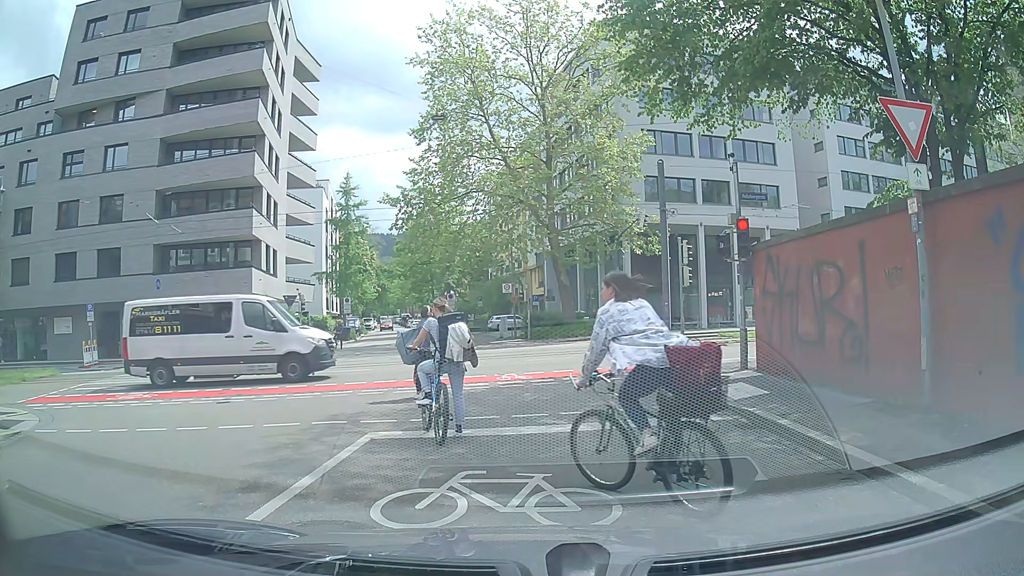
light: Day
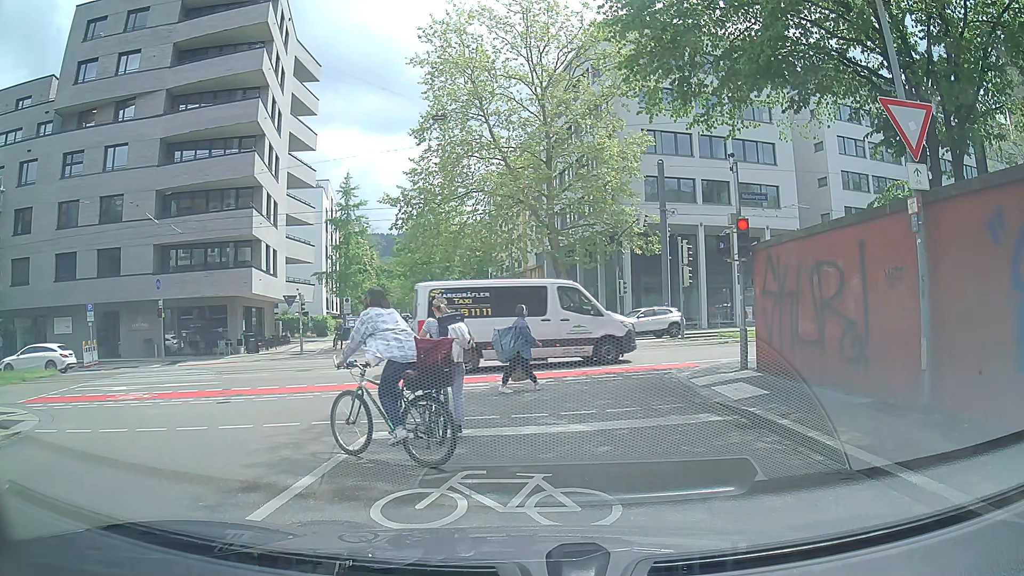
(0.0, 0.0) m; 0°
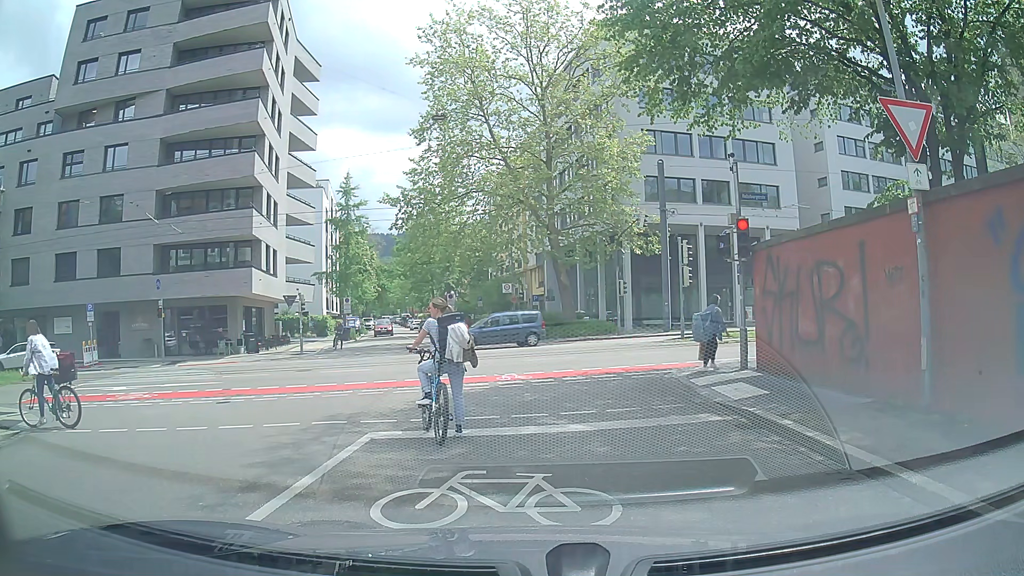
(0.0, 0.0) m; 0°
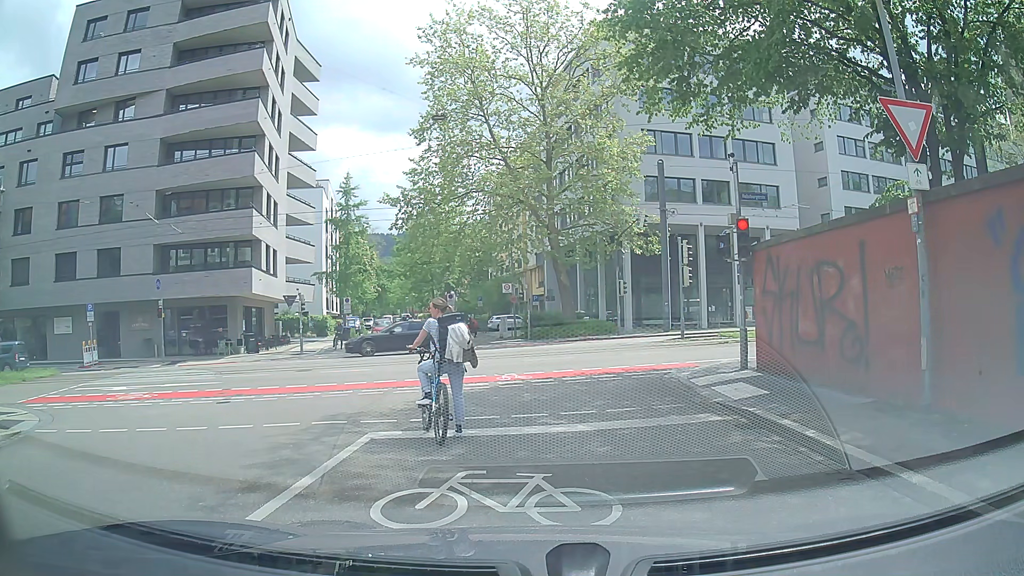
(0.0, 0.0) m; 0°
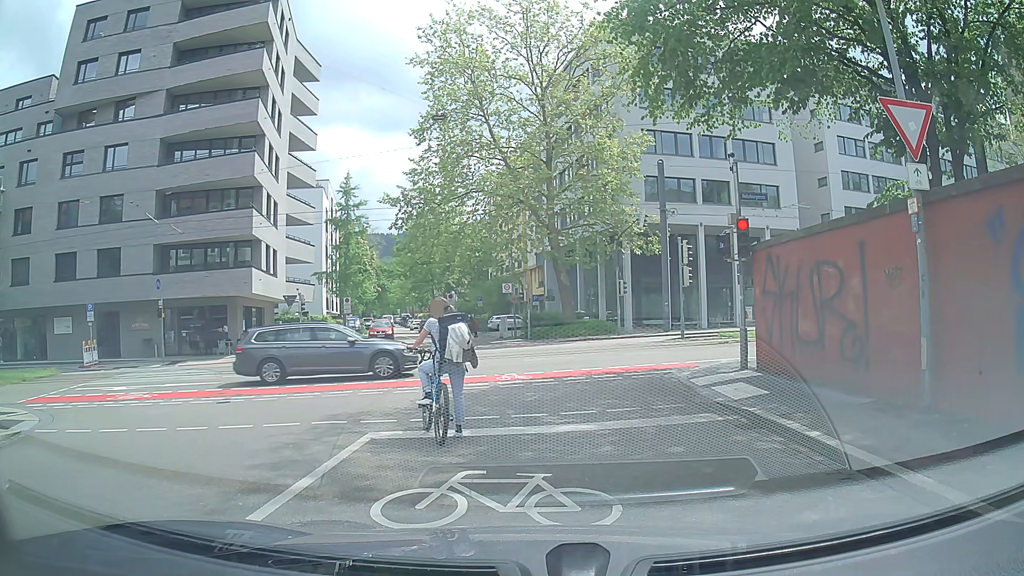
(0.0, 0.0) m; 0°
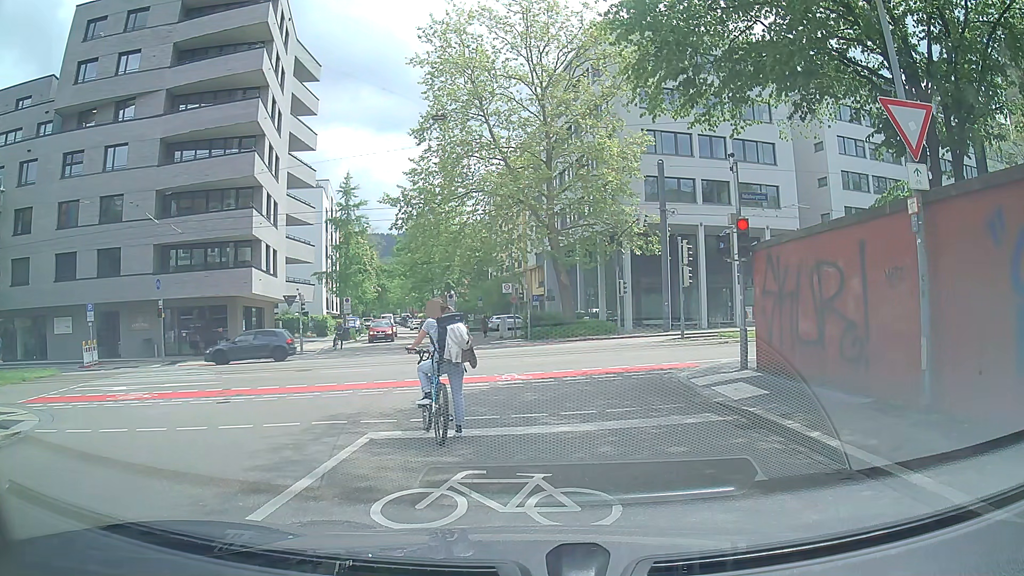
(0.0, 0.0) m; 0°
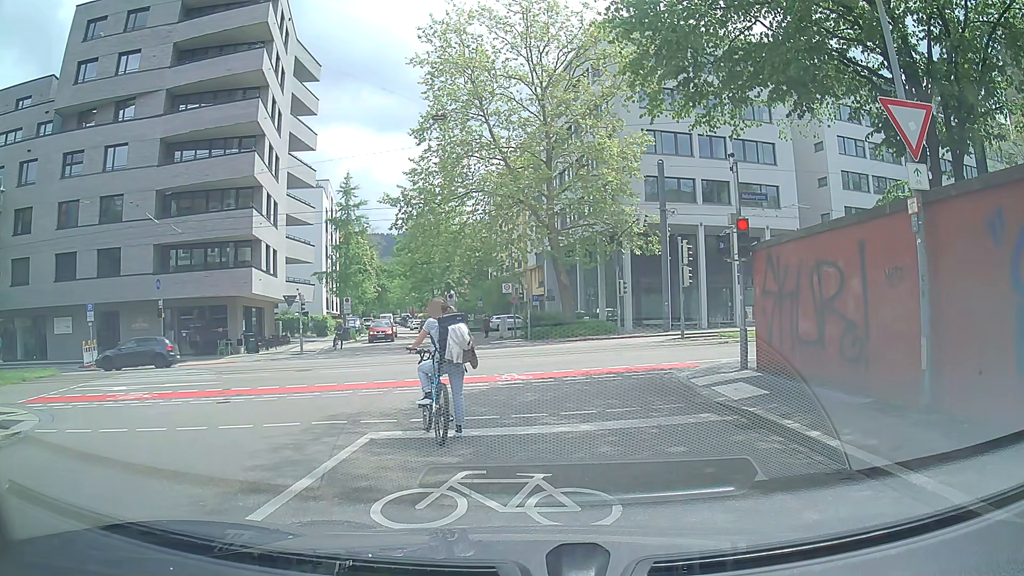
(0.0, 0.0) m; 0°
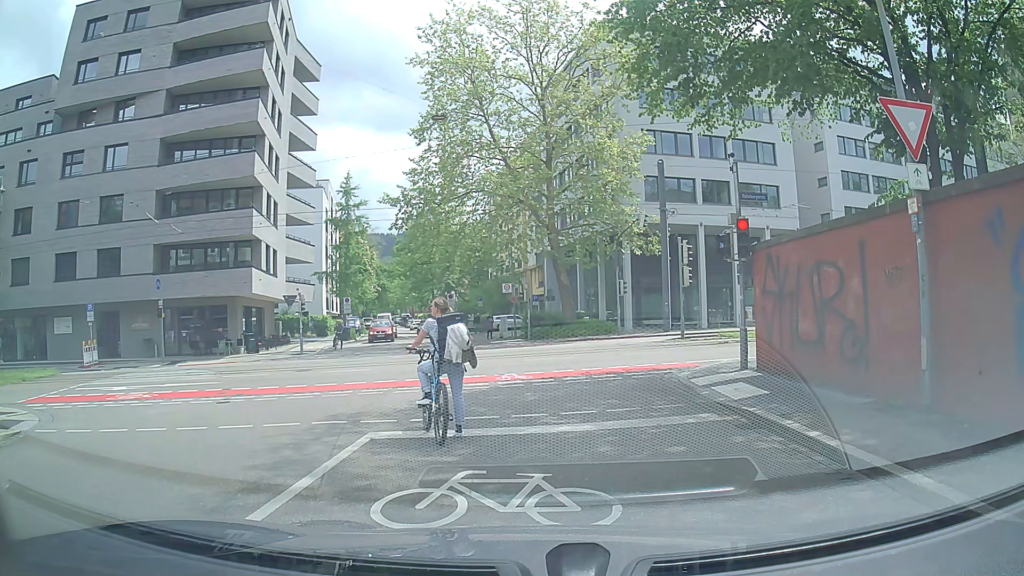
(0.0, 0.0) m; 0°
